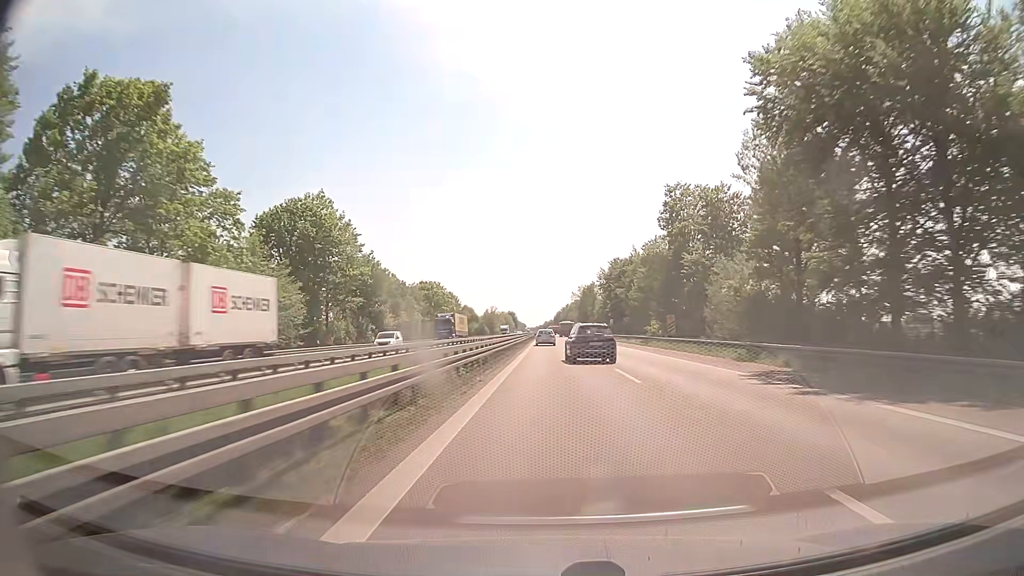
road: trunk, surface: asphalt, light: Day
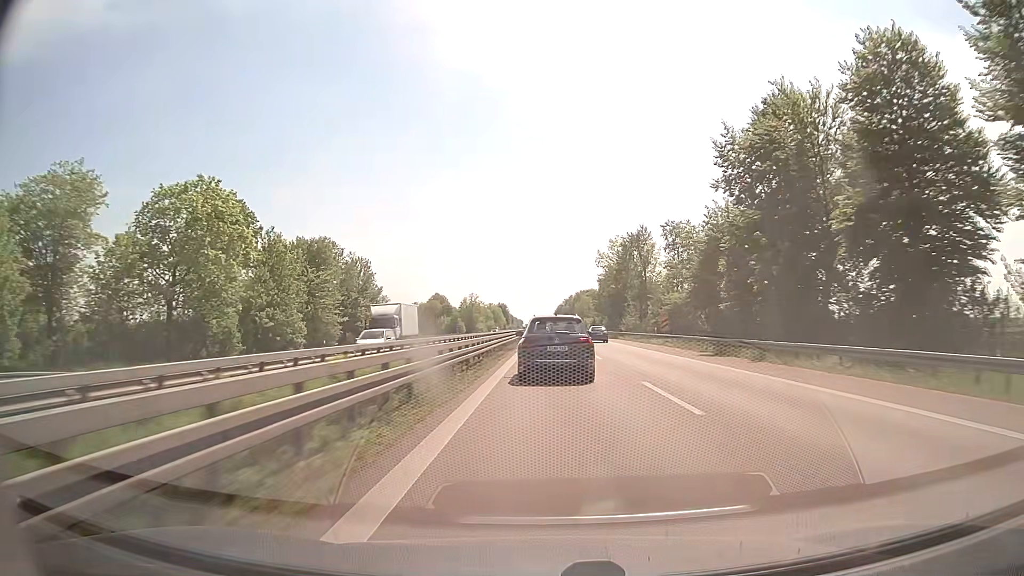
(+0.1, +95.5) m; 0°
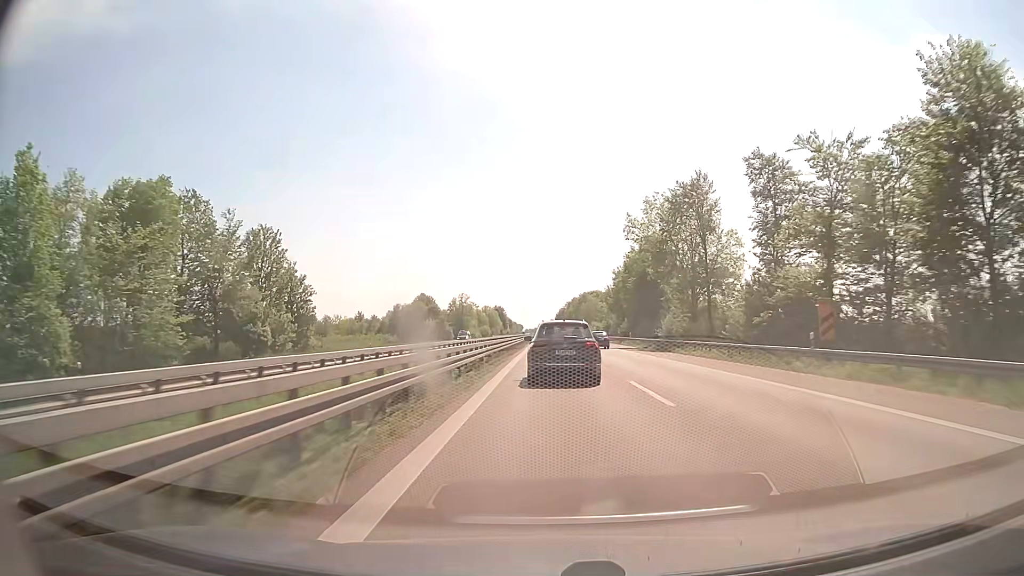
(+0.1, +33.8) m; 0°
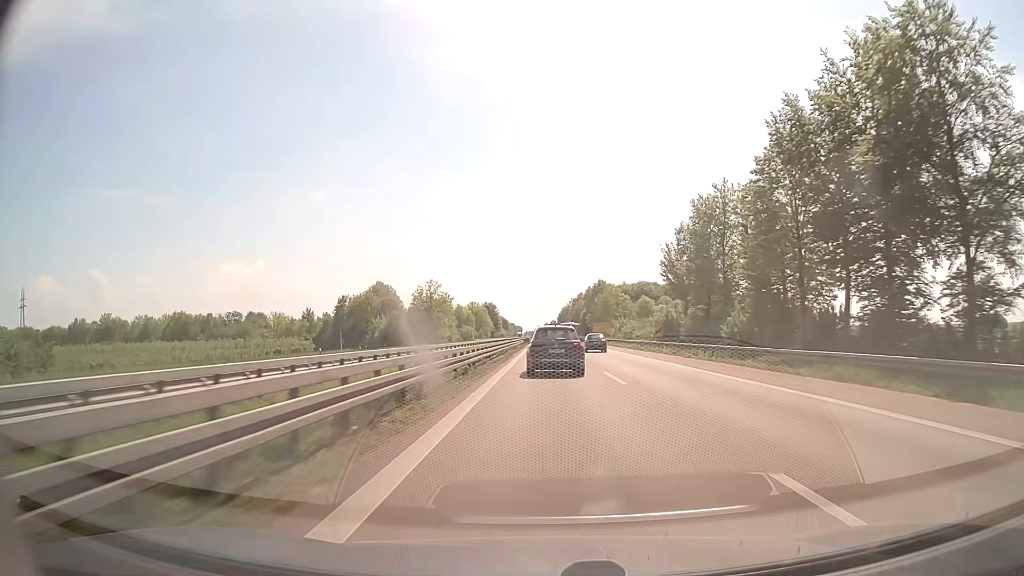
(+0.1, +65.6) m; 0°
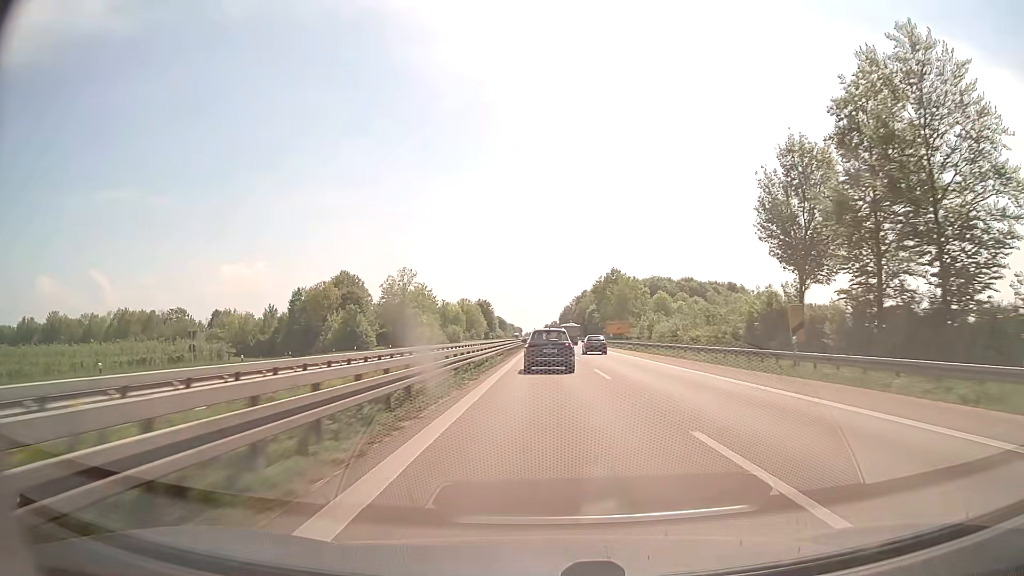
(0.0, +32.9) m; 0°
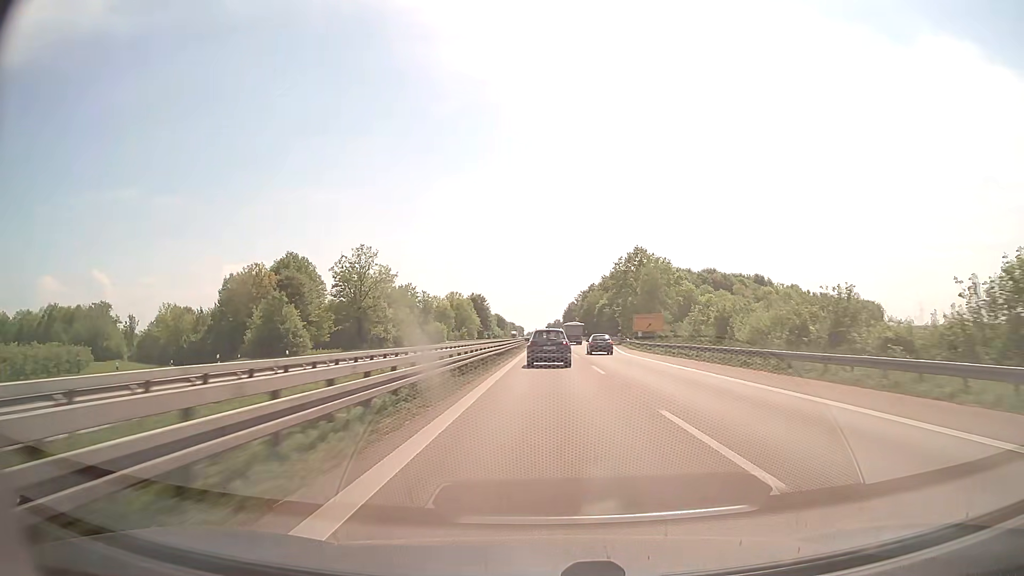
(0.0, +33.4) m; 0°
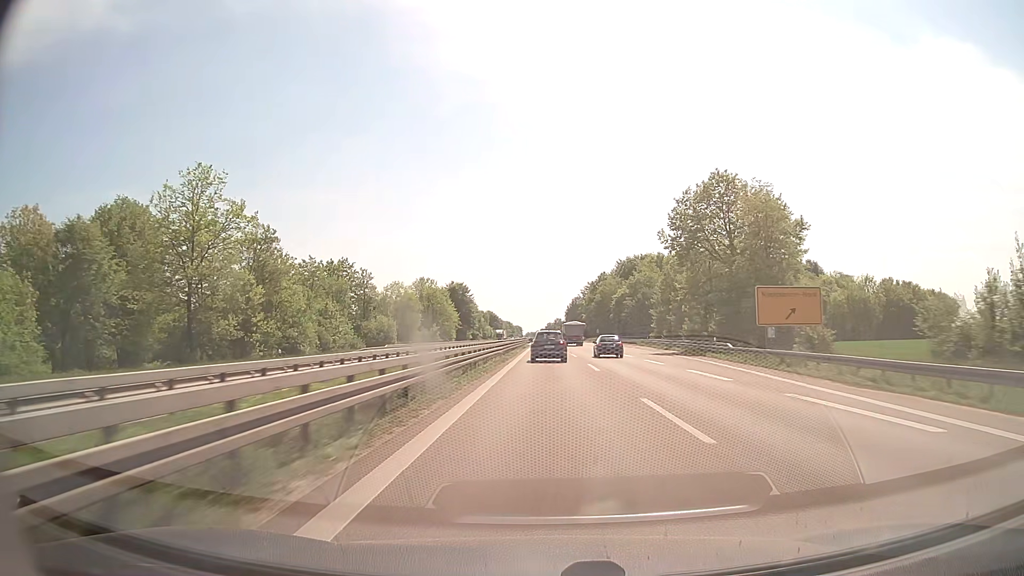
(-0.1, +51.4) m; 0°
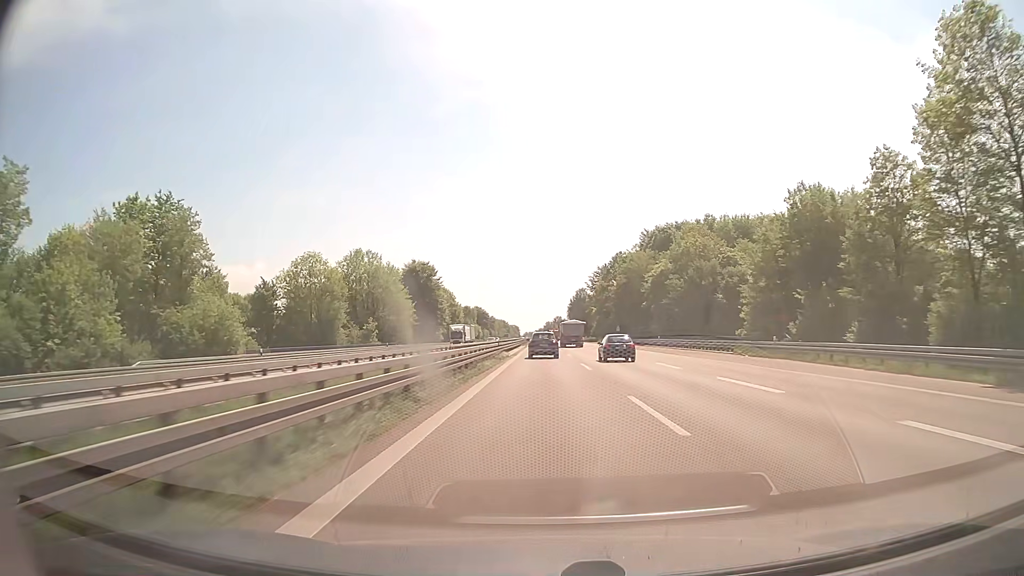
(+0.1, +53.4) m; 0°
(0, +10) (0, +20) (0, +30) (0, +40) (0, +50) (0, +60) (0, +70) (0, +80) (0, +90) (0, +100) m
